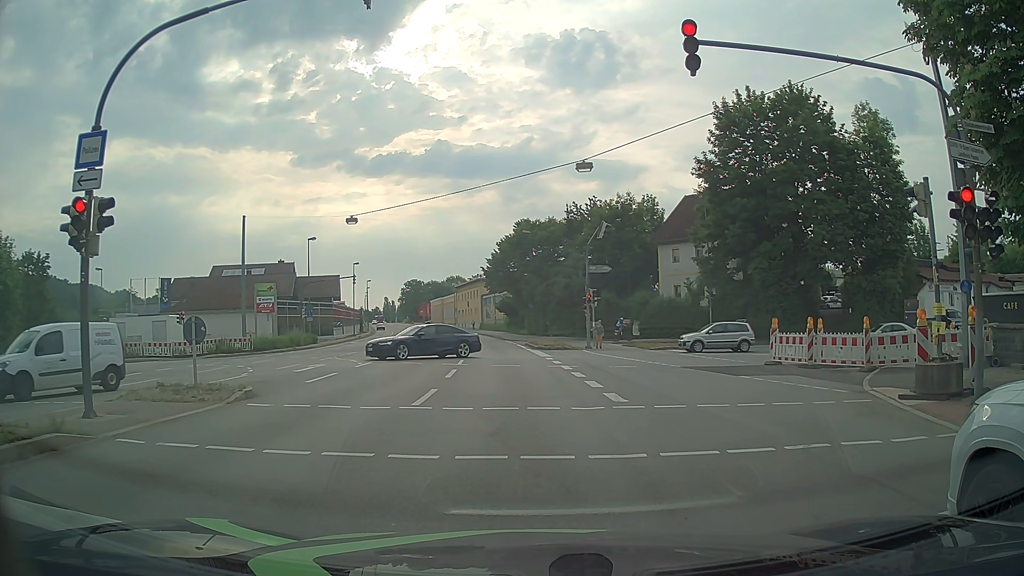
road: primary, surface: asphalt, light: Day
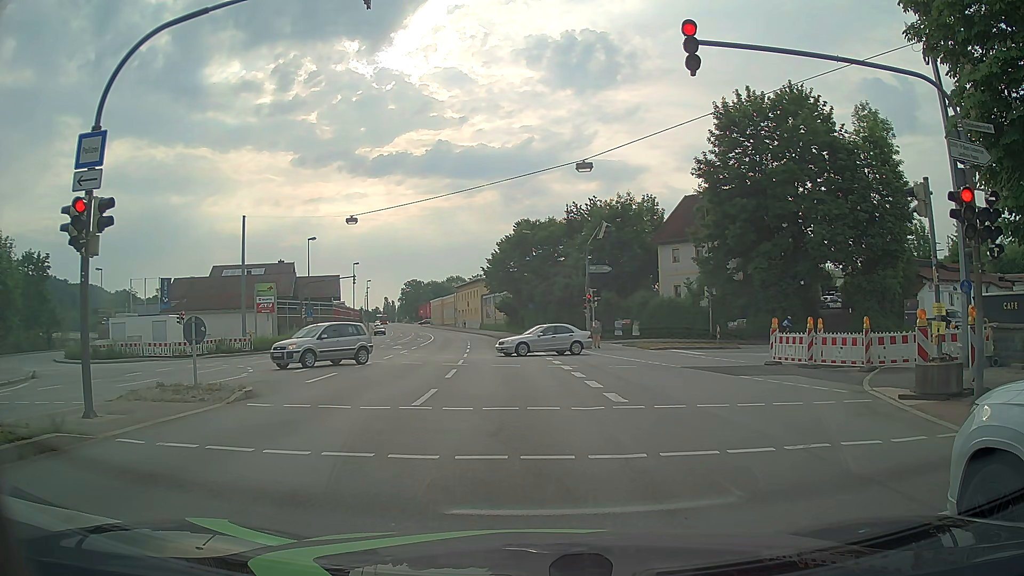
(0.0, 0.0) m; 0°
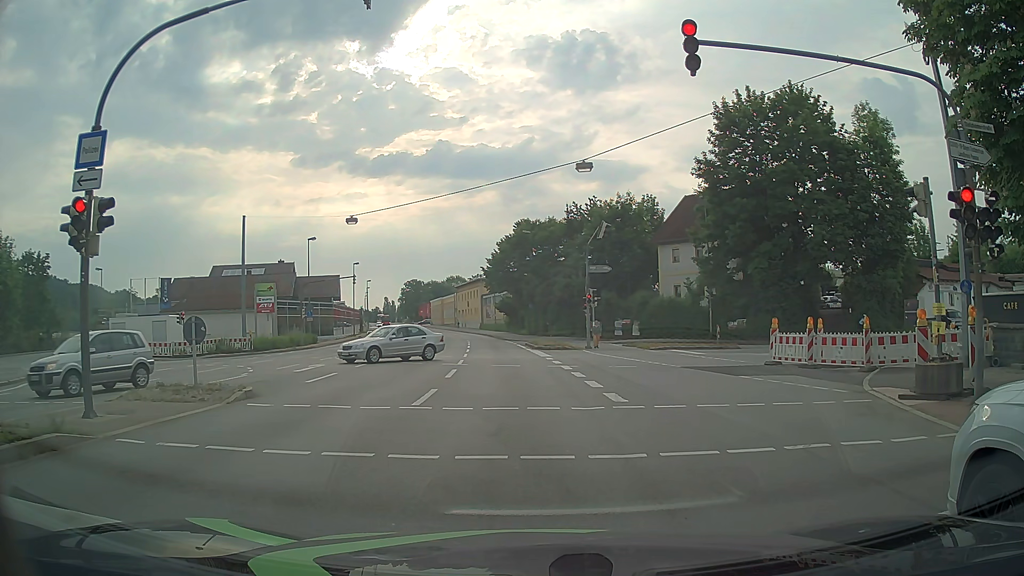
(0.0, 0.0) m; 0°
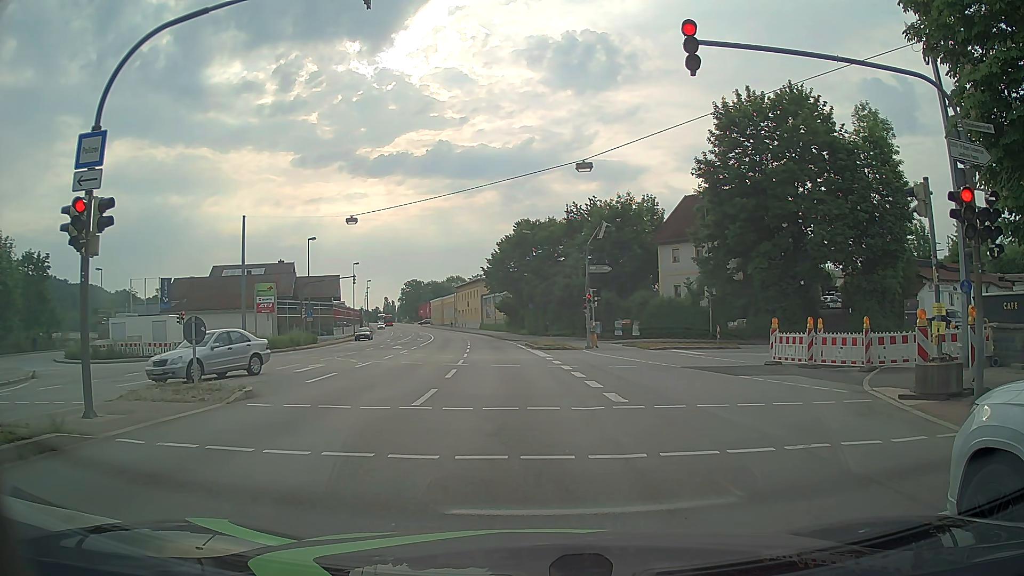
(0.0, 0.0) m; 0°
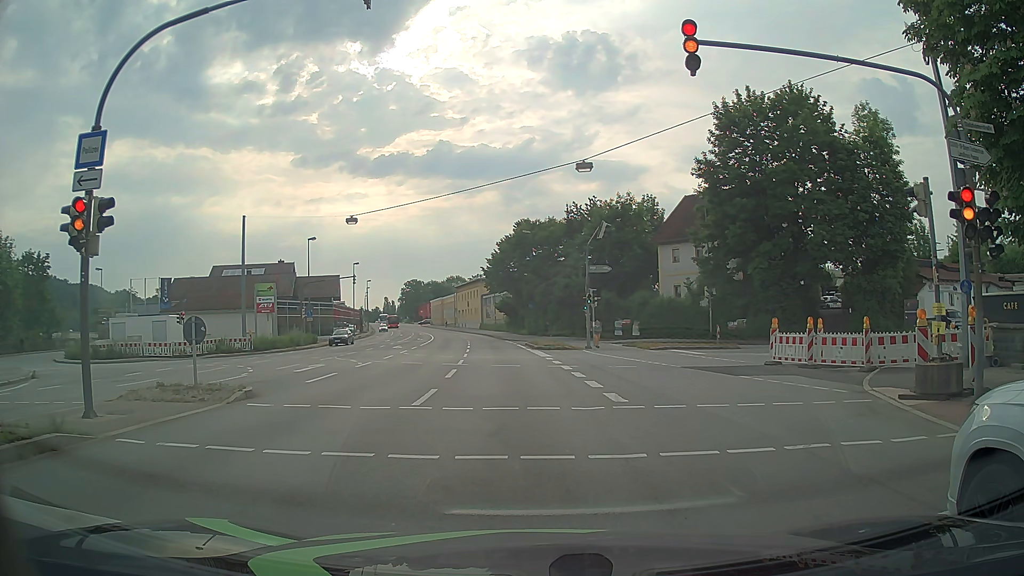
(0.0, 0.0) m; 0°
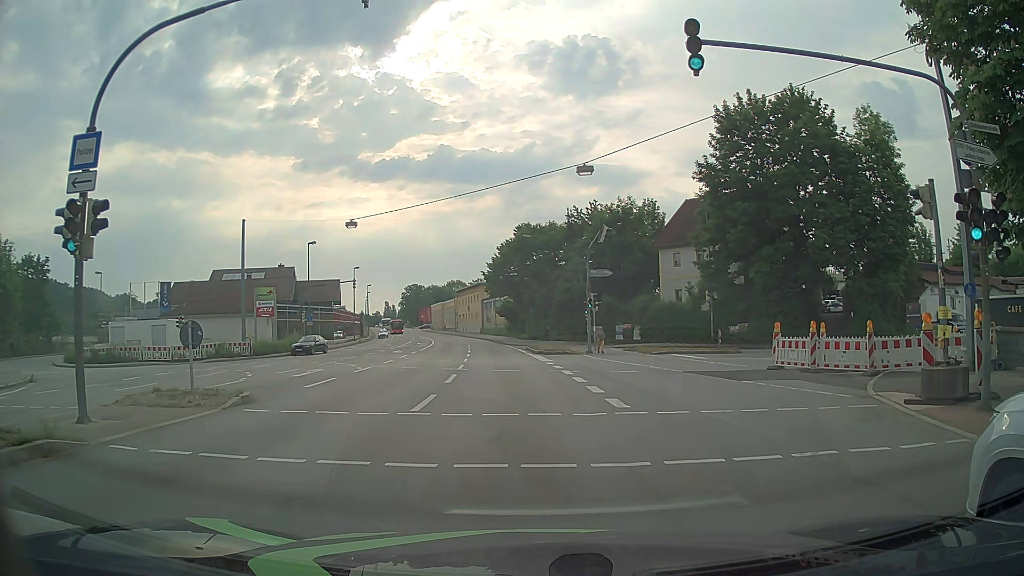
(0.0, +0.2) m; 0°
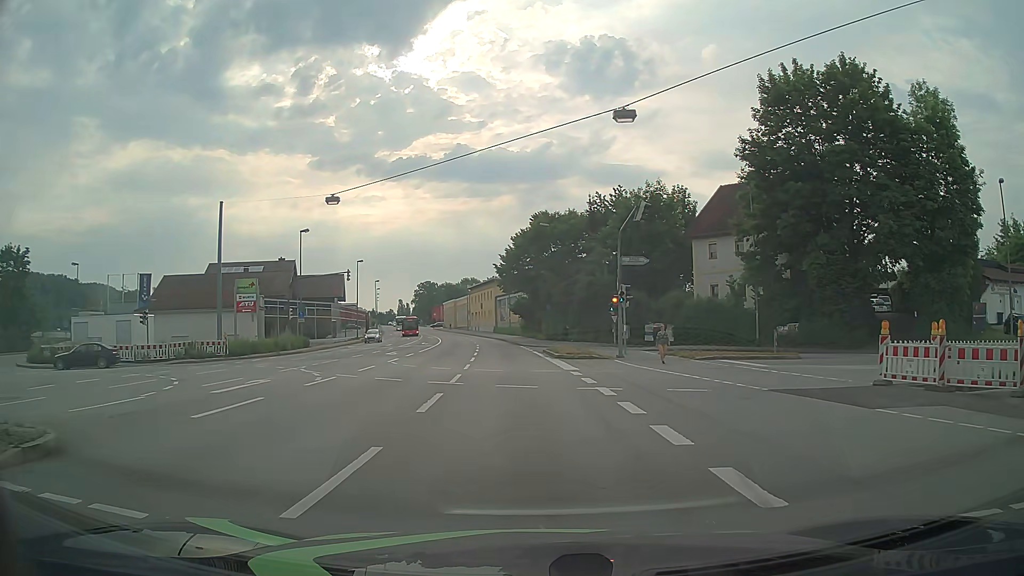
(+0.1, +7.3) m; 0°
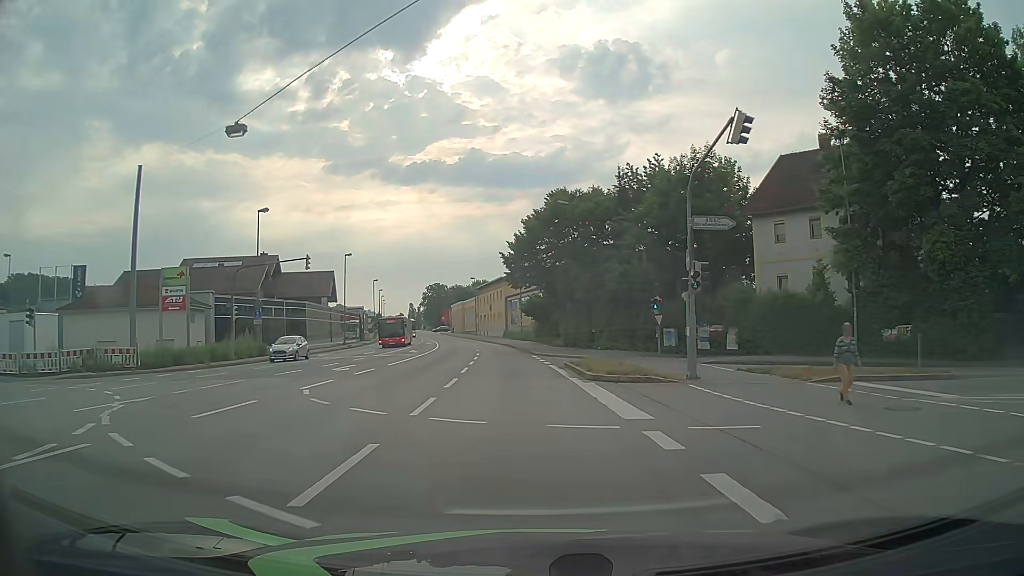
(+0.1, +12.7) m; -1°
(0, +10) (0, +20) (-1, +30) (-1, +40) (-2, +50) (-3, +60) (-4, +70) (-6, +80) (-8, +90) (-10, +99) m
